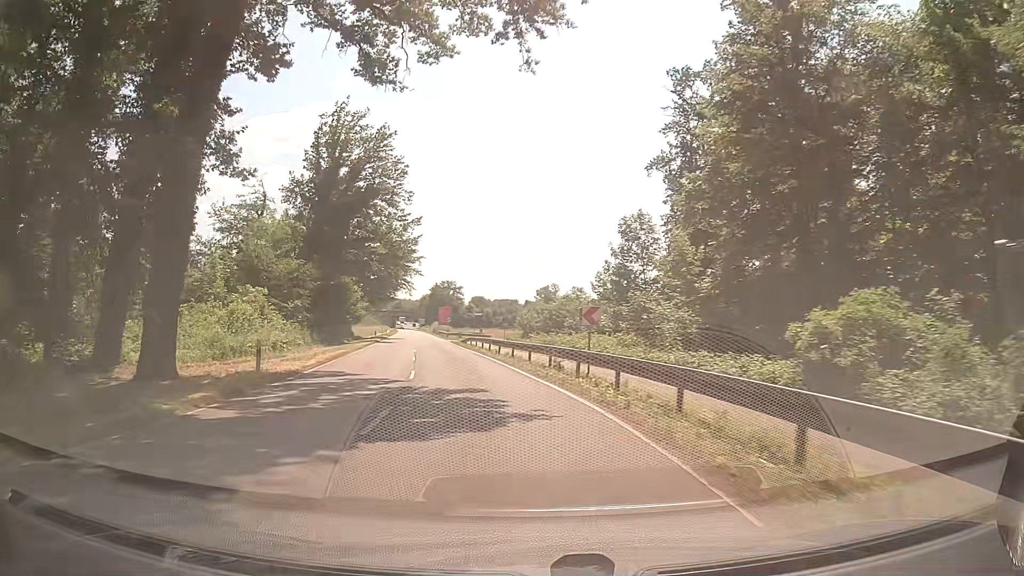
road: secondary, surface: asphalt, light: Day
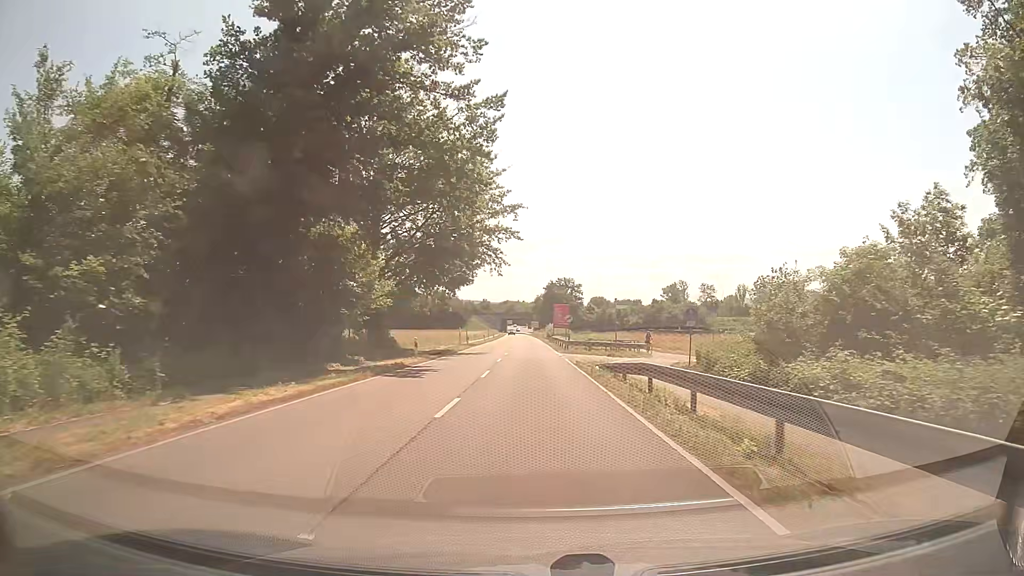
(-4.5, +34.4) m; -10°
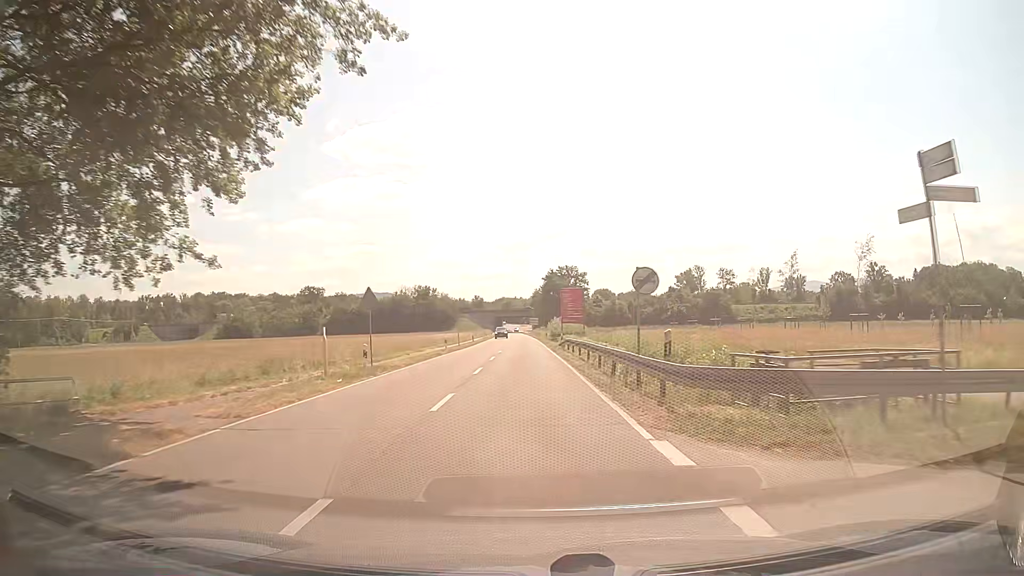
(0.0, +35.3) m; 0°
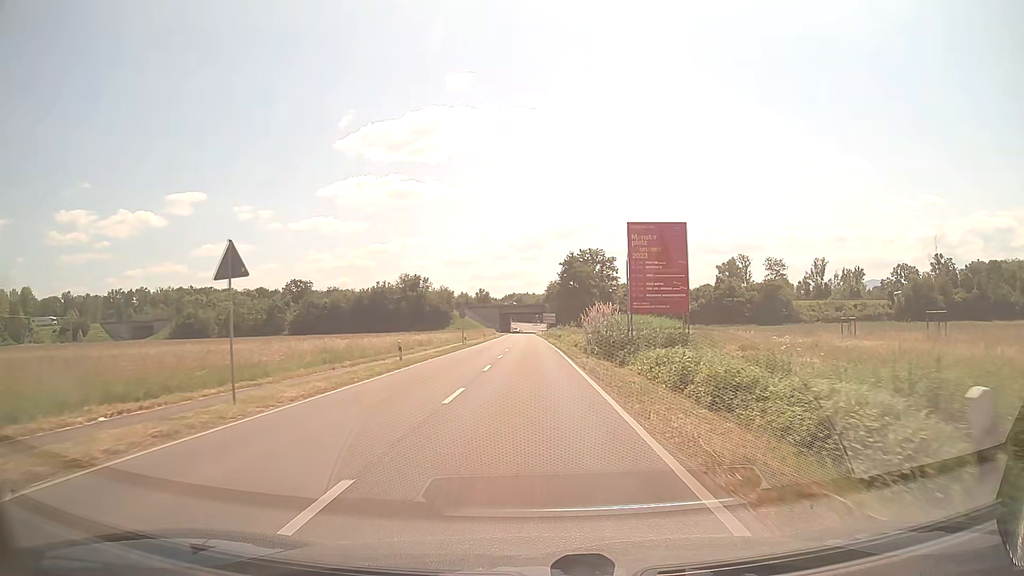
(-0.7, +44.7) m; -1°
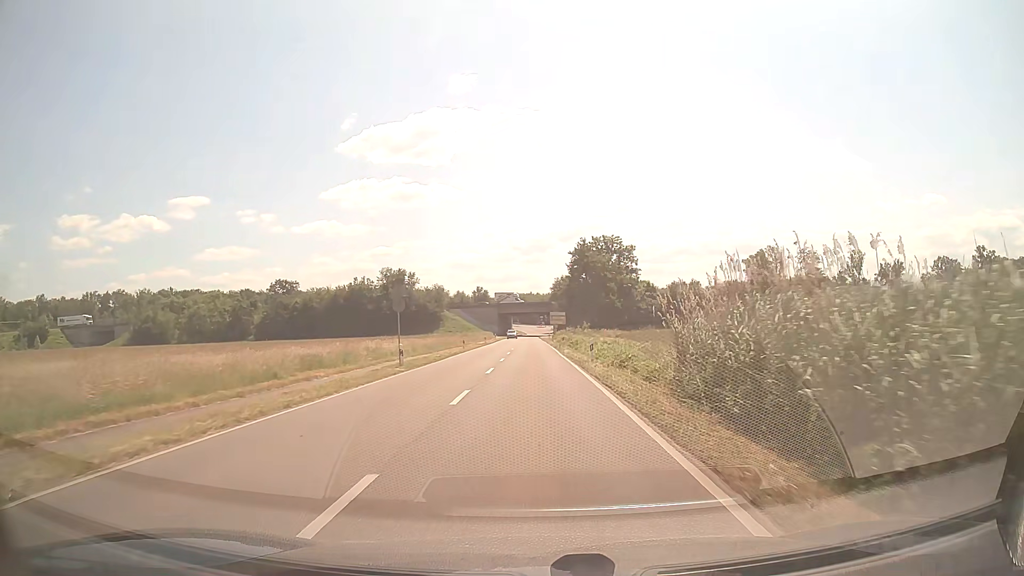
(-0.1, +26.9) m; 0°
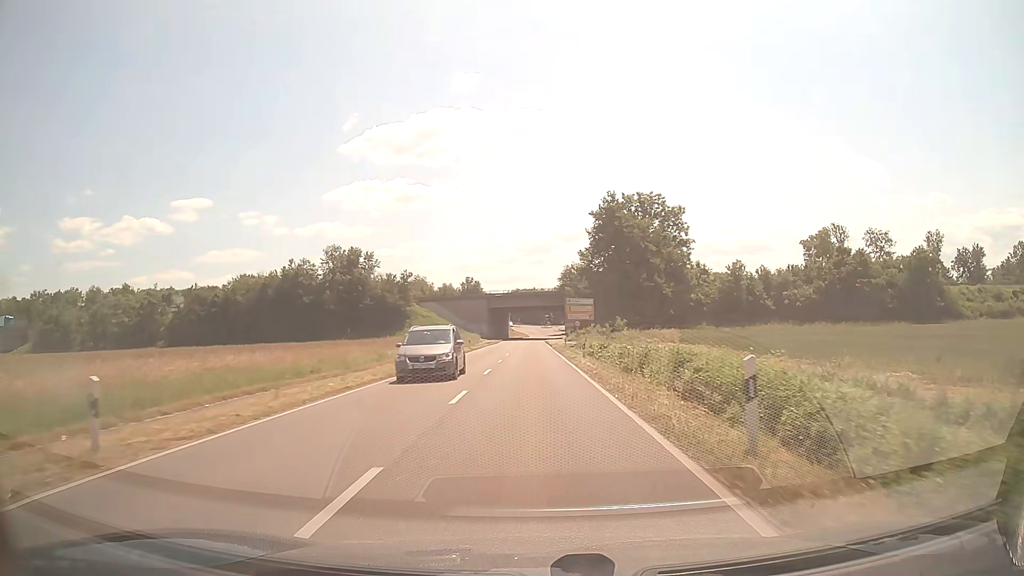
(-0.1, +45.0) m; 0°
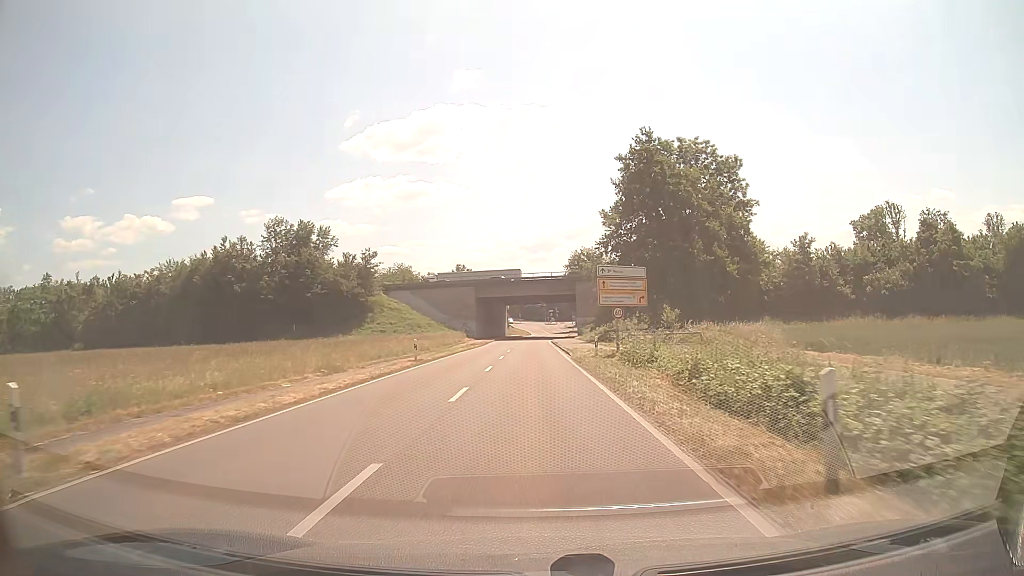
(-0.1, +27.1) m; 0°
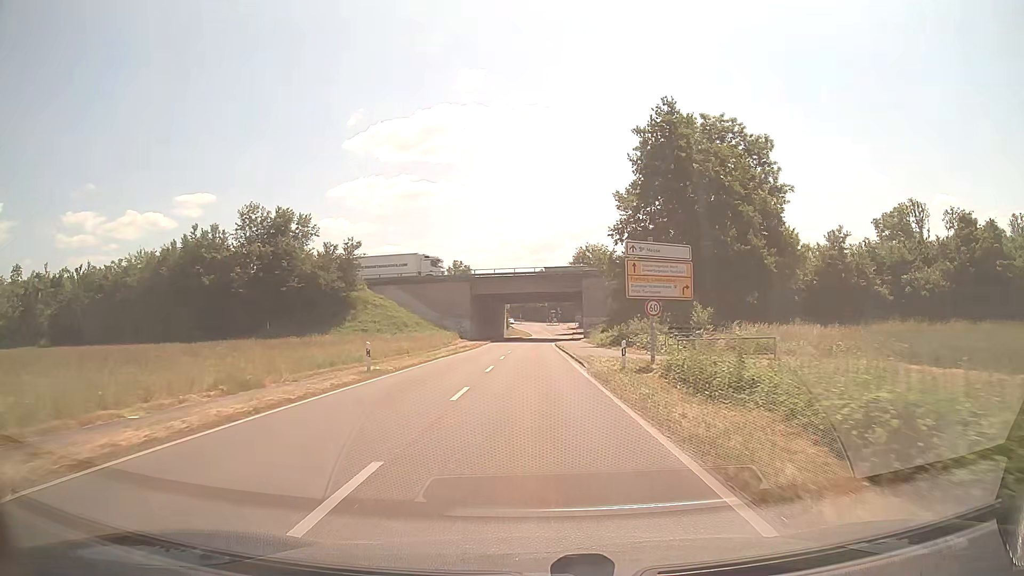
(0.0, +9.0) m; 0°
(0, +10) (0, +20) (0, +30) (0, +40) (0, +50) (0, +60) (+1, +70) (+1, +80) (+2, +90) (+2, +100) m
